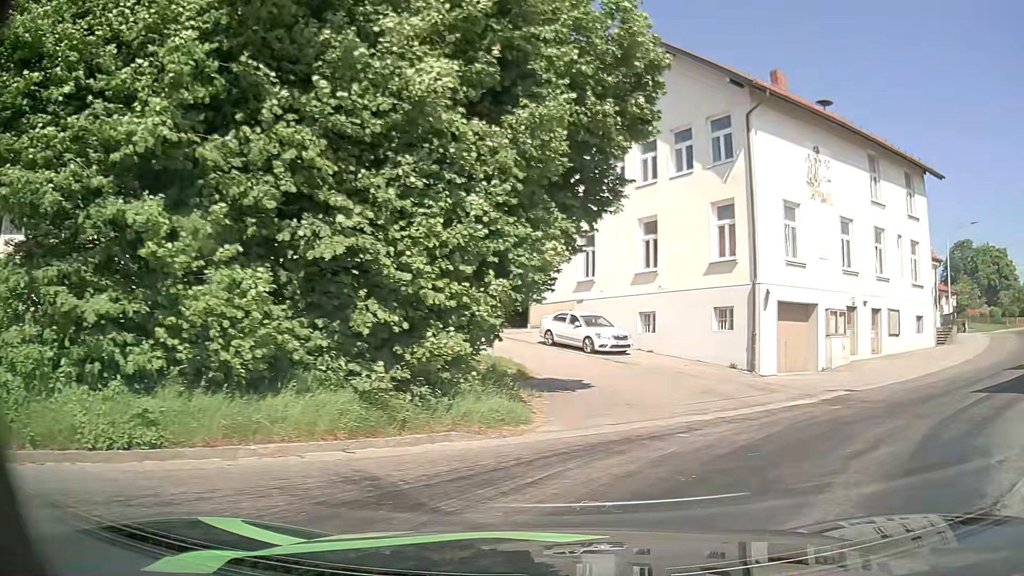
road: tertiary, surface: asphalt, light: Day
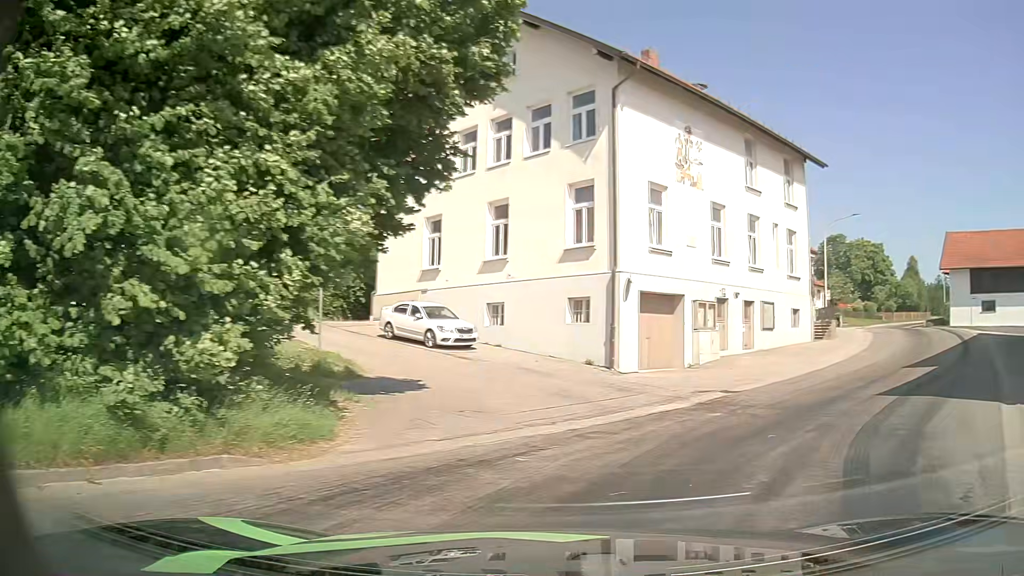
(+0.3, +2.2) m; +13°
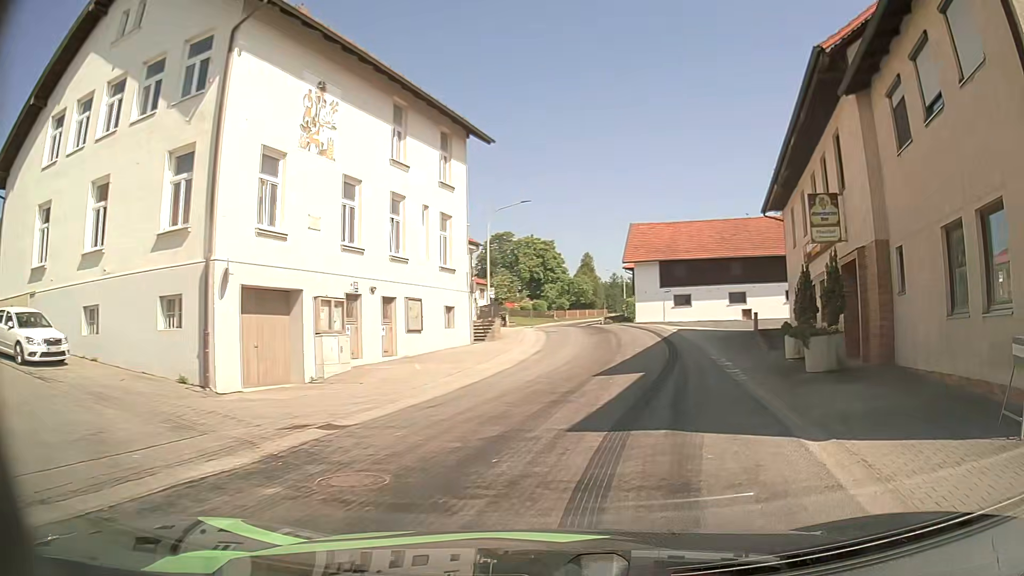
(+1.5, +5.0) m; +30°
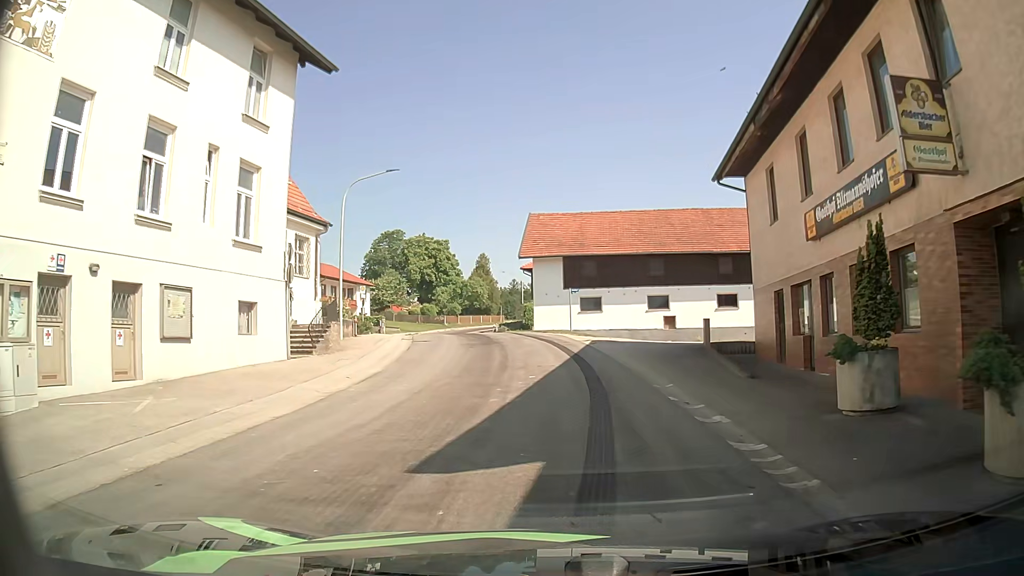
(+1.0, +9.9) m; +9°
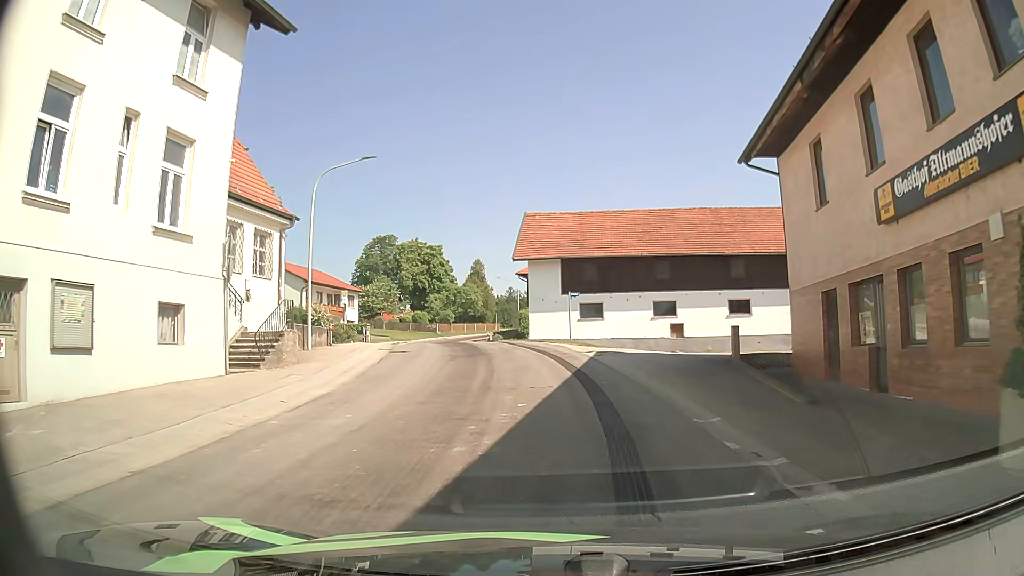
(0.0, +3.9) m; -1°
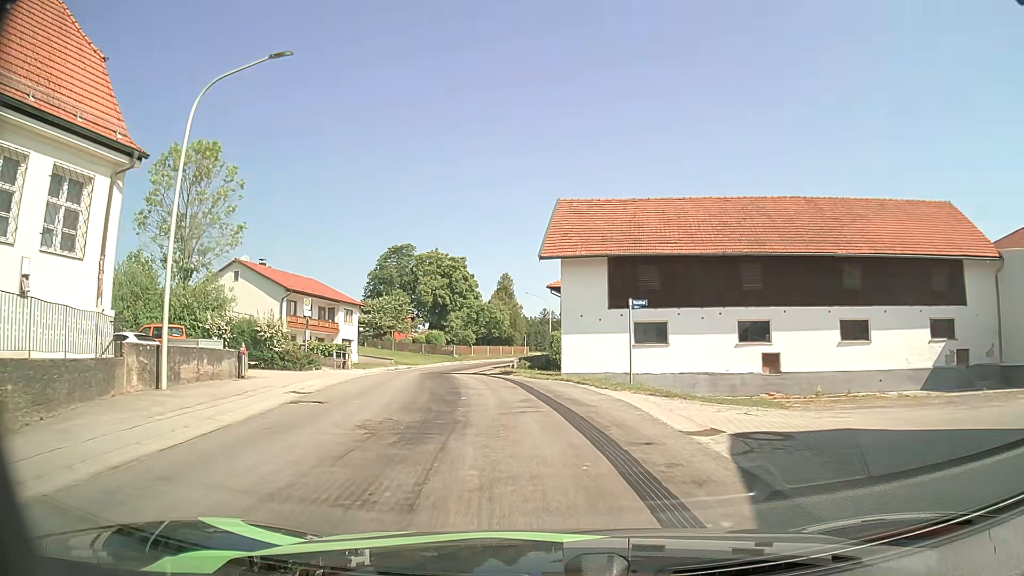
(-0.1, +13.1) m; -2°
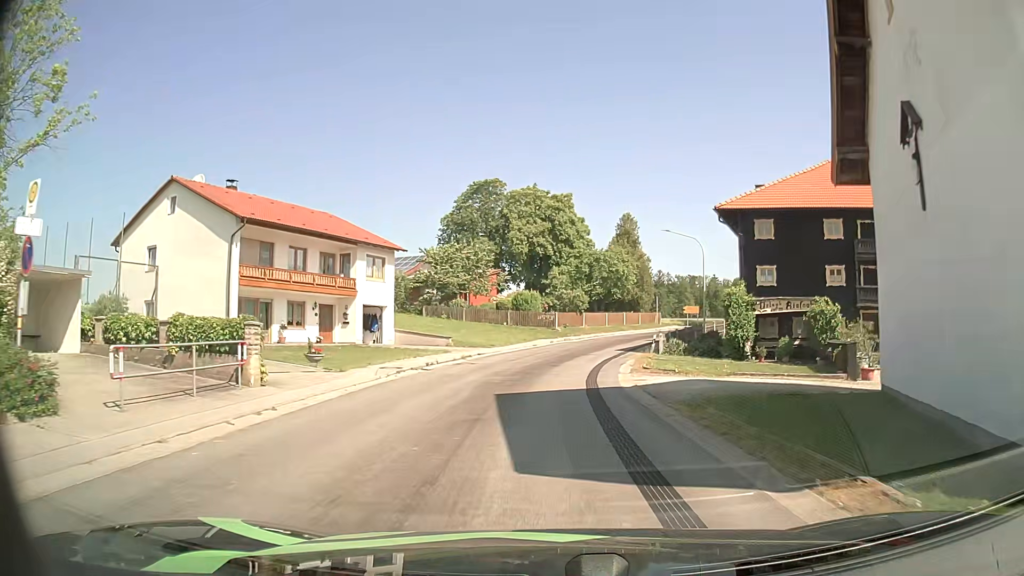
(-2.8, +25.5) m; -10°
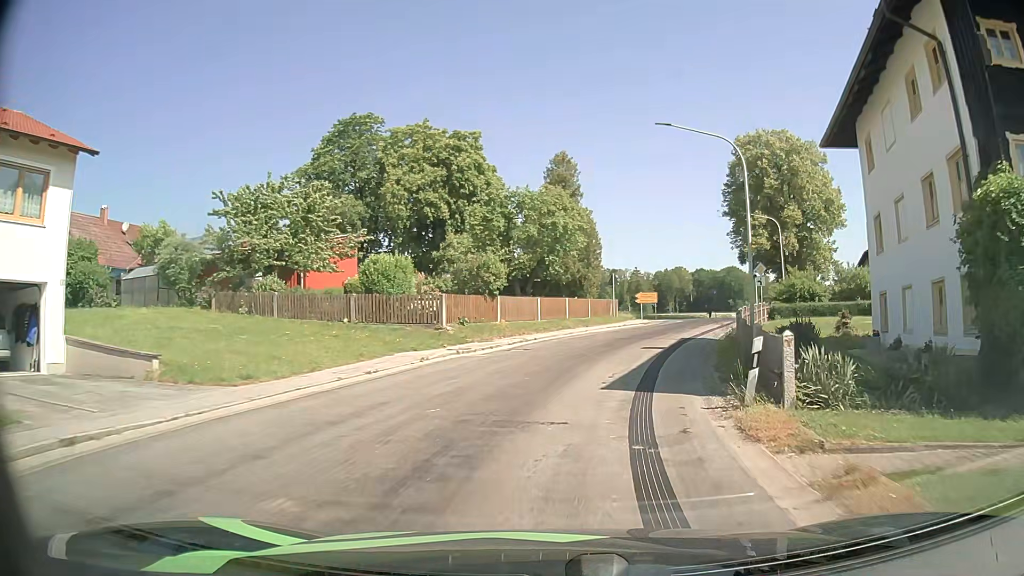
(+0.7, +24.3) m; +7°
(+1, +10) (+3, +20) (+6, +29) (+10, +38) (+13, +48) (+8, +56) (-2, +59) (-12, +61) (-22, +62) (-31, +64) m
